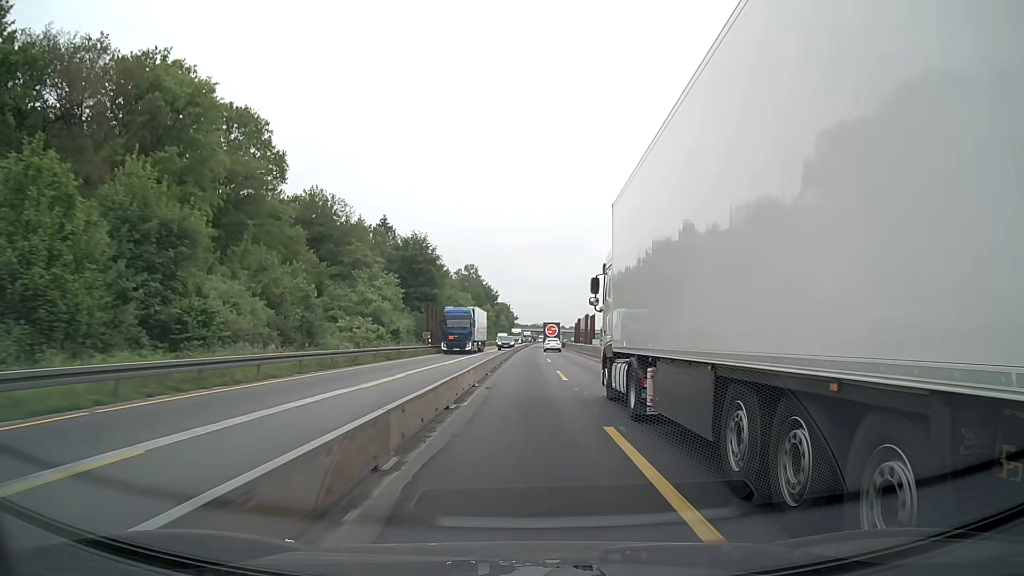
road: motorway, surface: concrete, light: Day
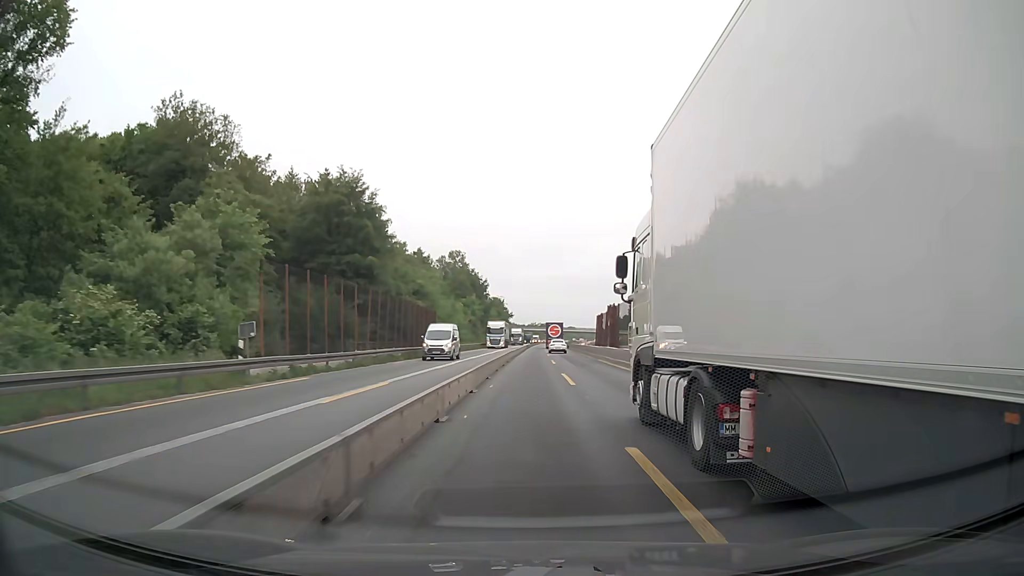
(+0.1, +38.1) m; 0°
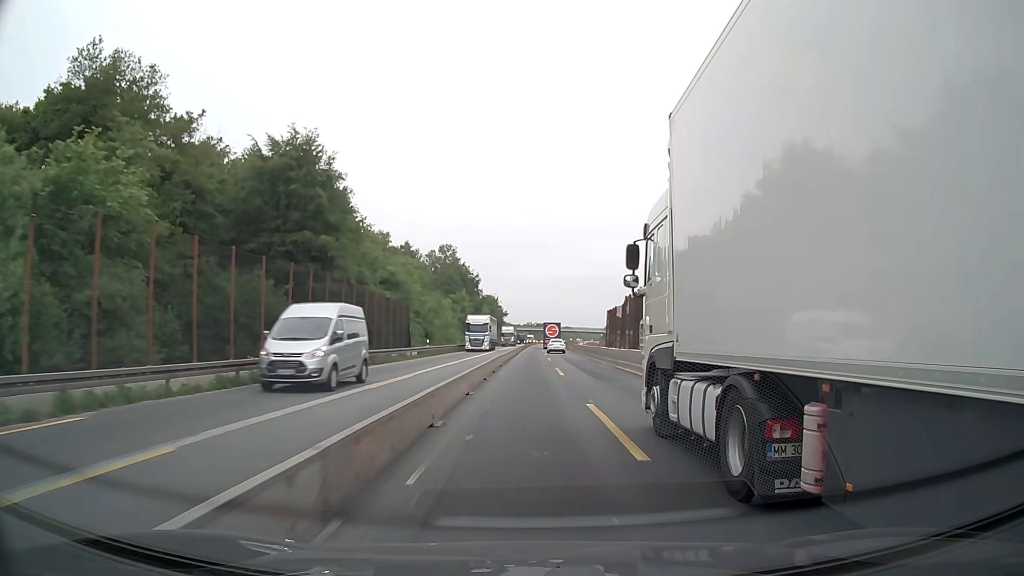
(+0.1, +12.7) m; 0°
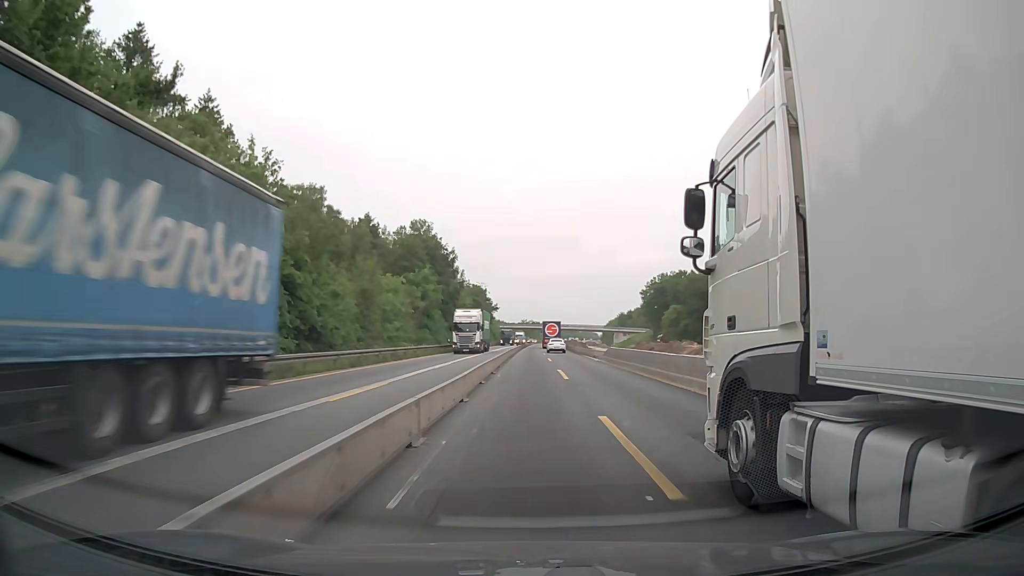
(+0.2, +38.1) m; 0°
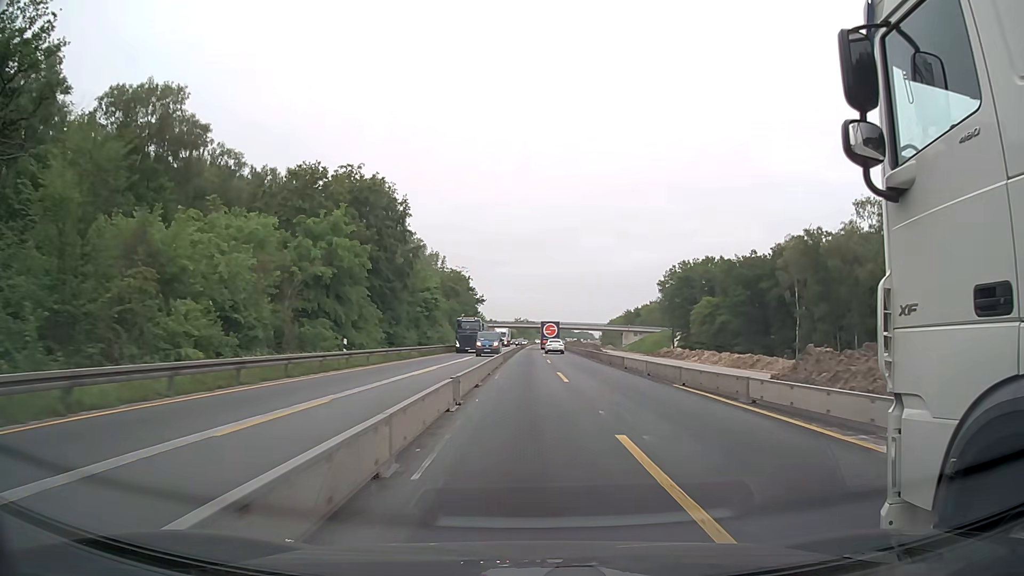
(+0.1, +38.1) m; +1°
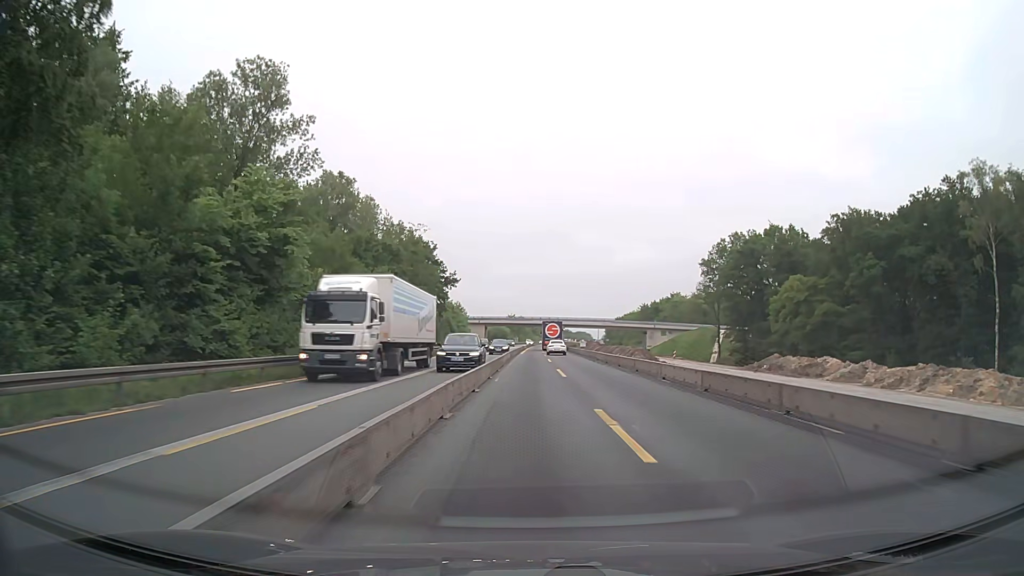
(0.0, +50.6) m; 0°
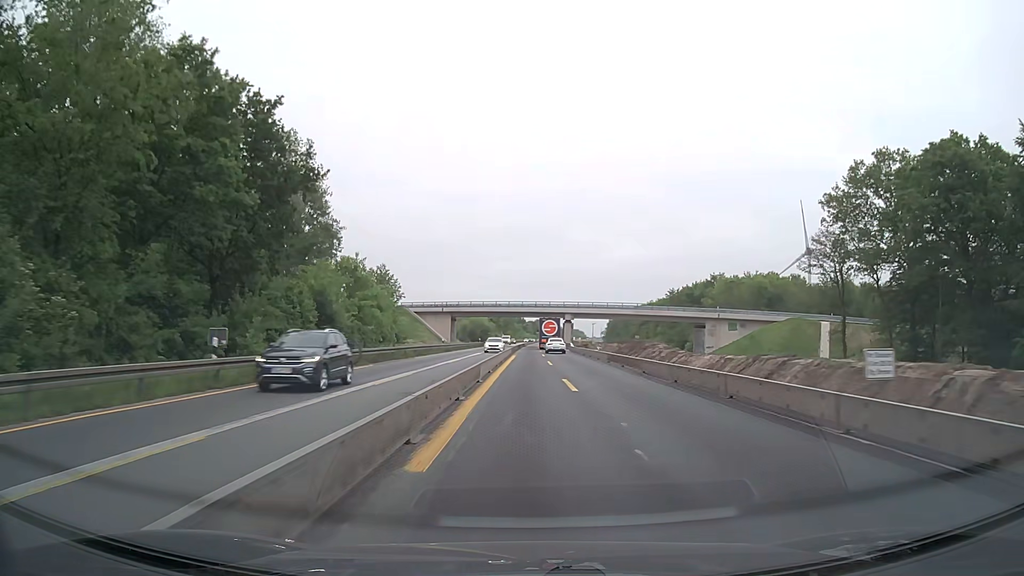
(+0.3, +63.2) m; +1°
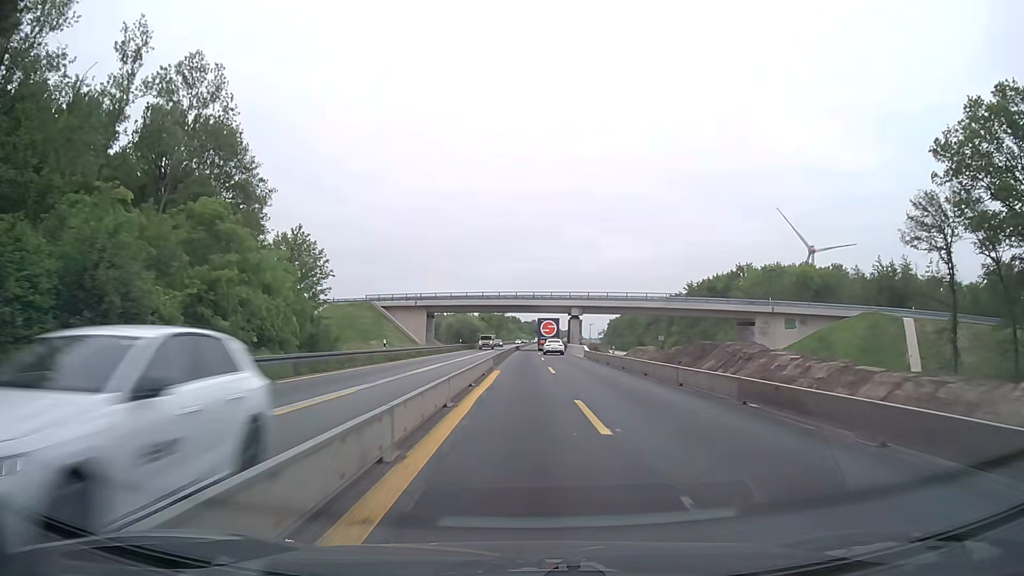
(+0.1, +25.4) m; +1°
(0, +10) (0, +20) (0, +30) (0, +40) (0, +50) (0, +60) (0, +70) (0, +80) (0, +90) (0, +100) m
